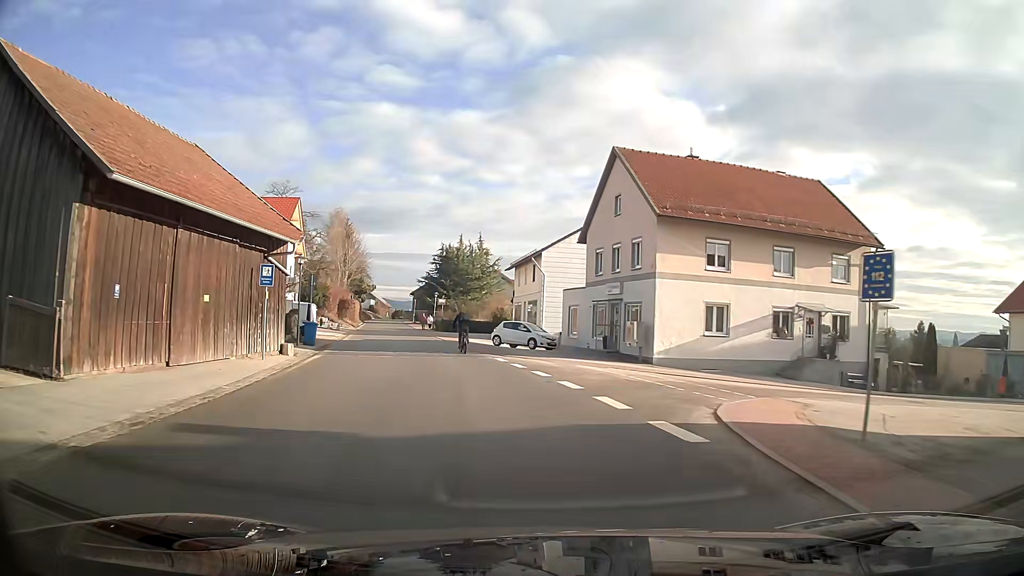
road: tertiary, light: Day
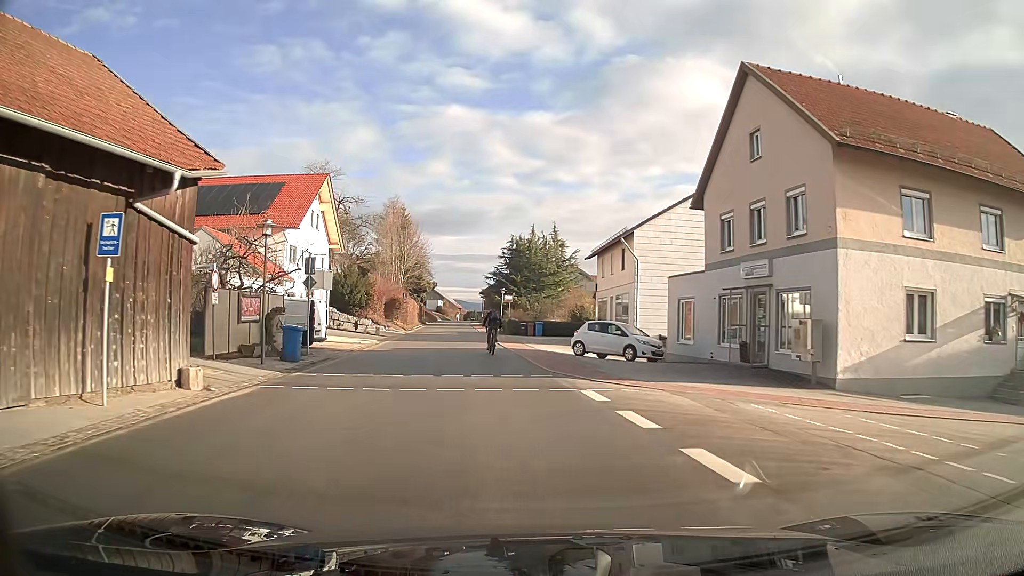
(-0.5, +11.2) m; -6°
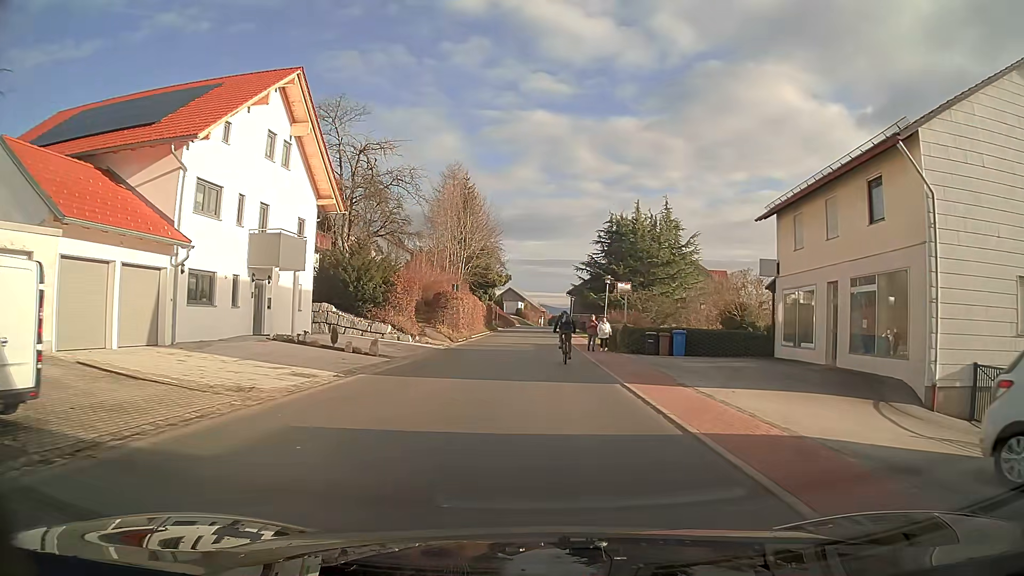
(-1.7, +21.8) m; -6°
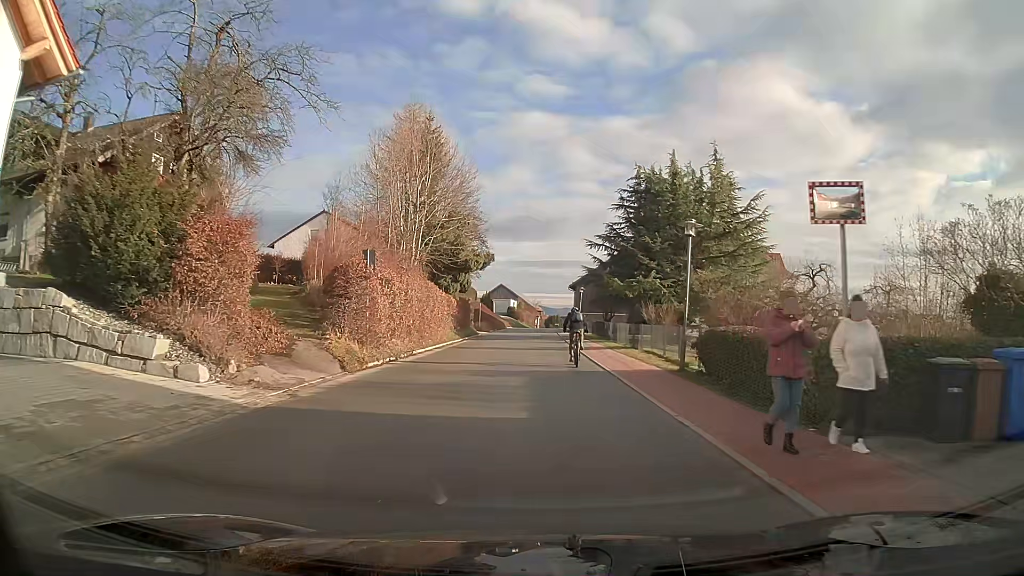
(+0.1, +20.8) m; +1°
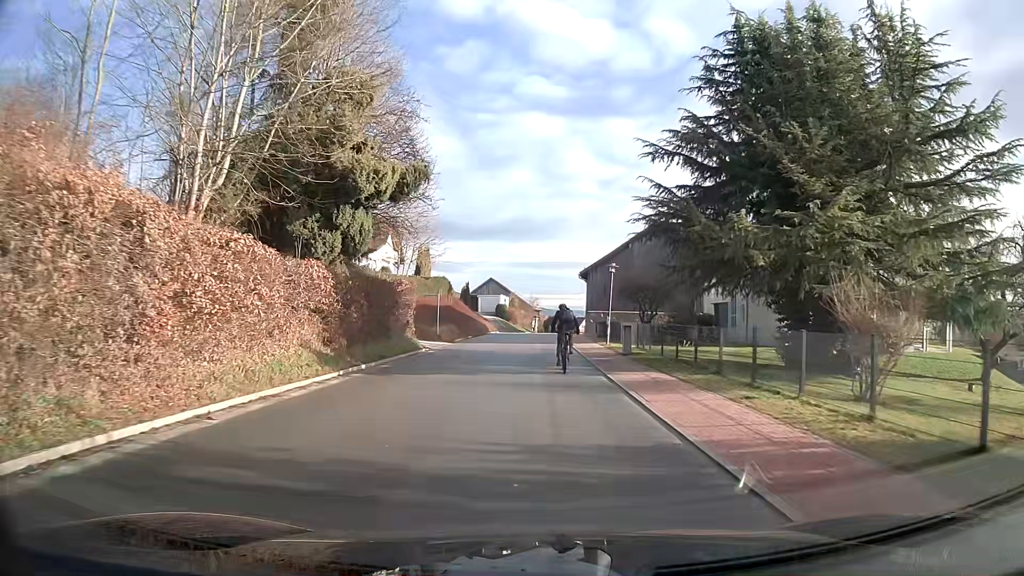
(+0.1, +25.0) m; 0°
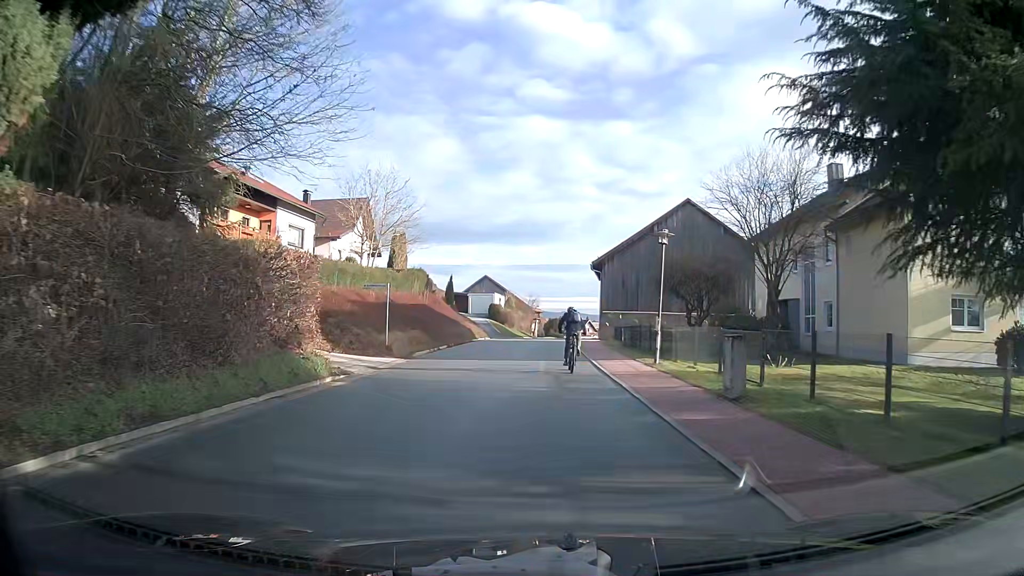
(0.0, +12.9) m; 0°
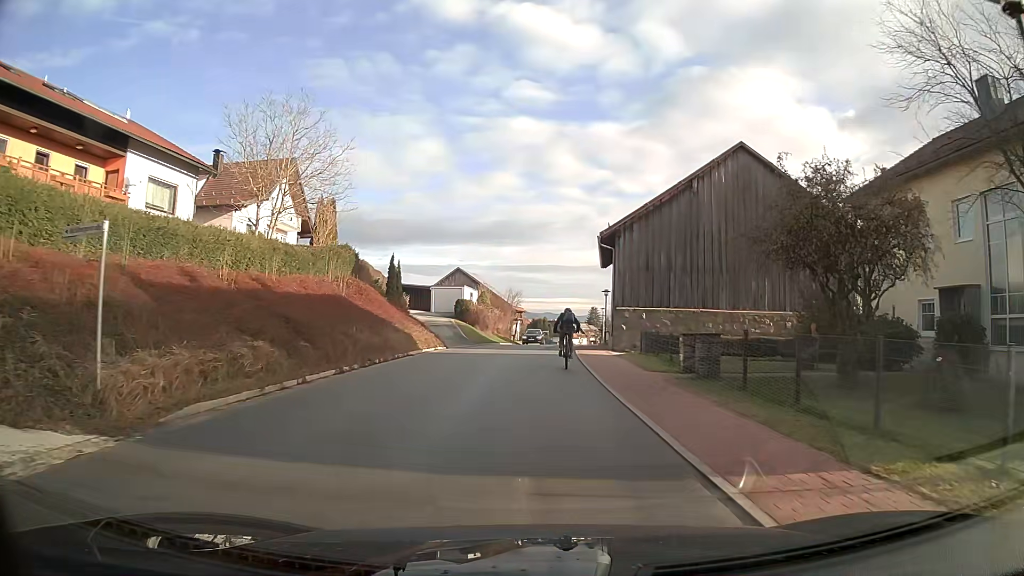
(+0.2, +16.3) m; +1°
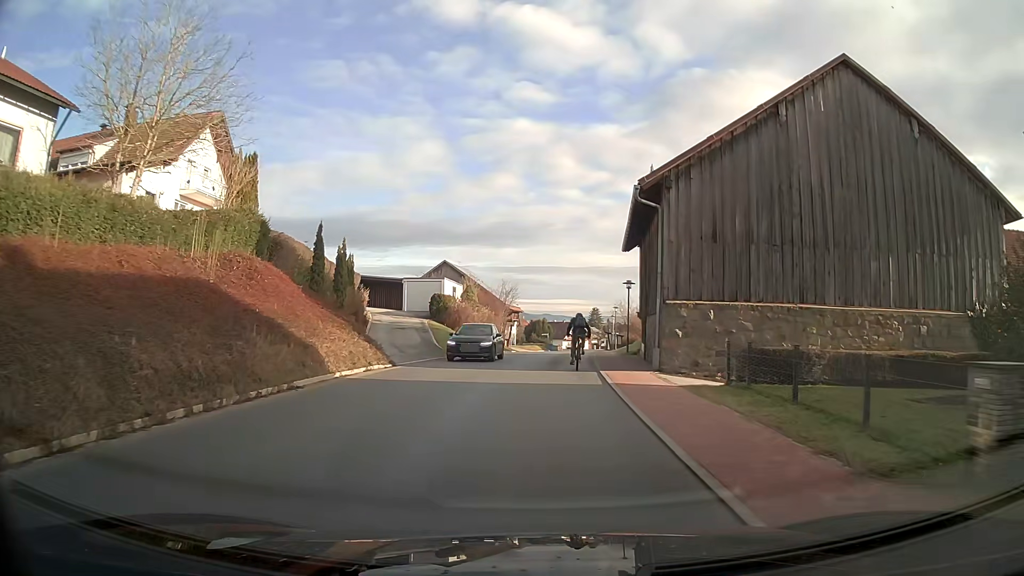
(+0.1, +12.2) m; +1°
(0, +10) (0, +20) (+1, +30) (+2, +40) (+2, +50) (+2, +60) (+3, +70) (+4, +80) (+5, +90) (+6, +100) m
